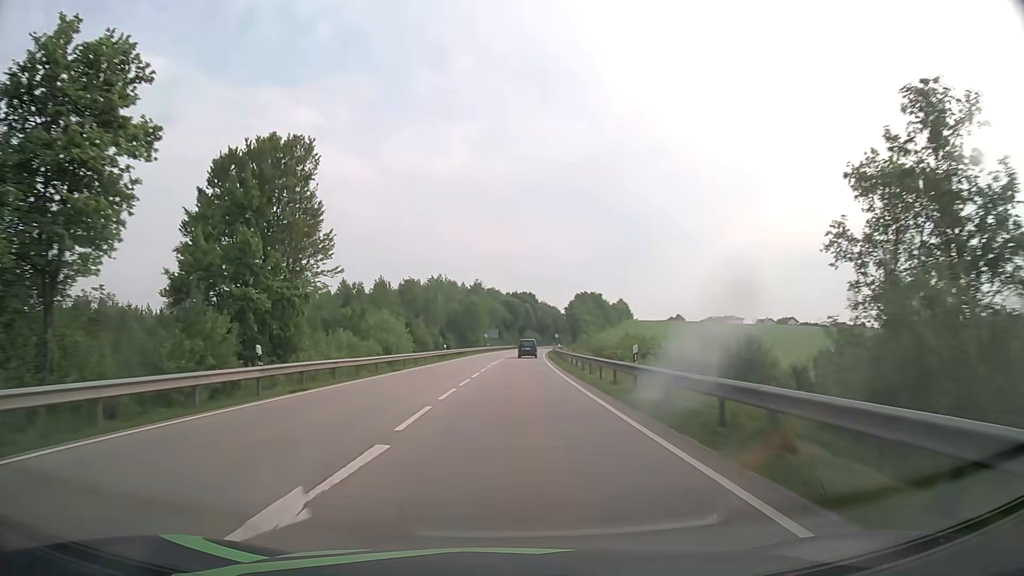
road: primary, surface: asphalt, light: Day
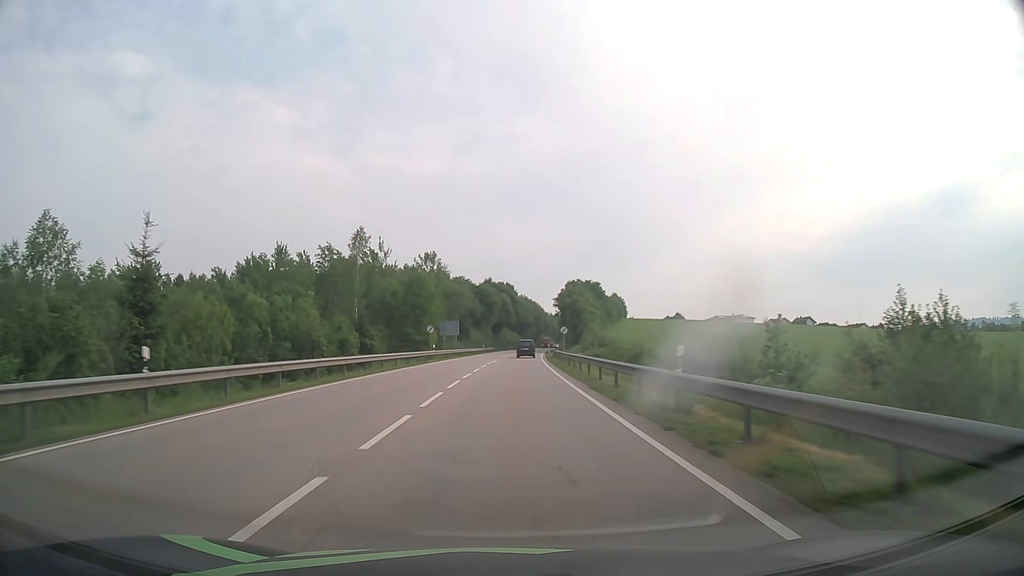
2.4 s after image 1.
(+1.0, +50.0) m; +2°
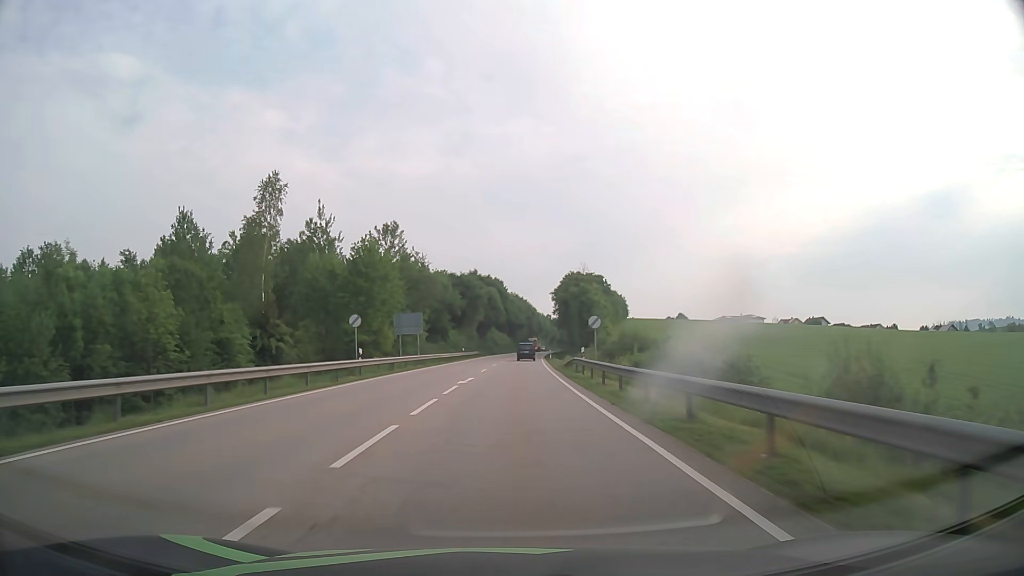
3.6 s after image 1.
(+0.2, +25.2) m; +1°
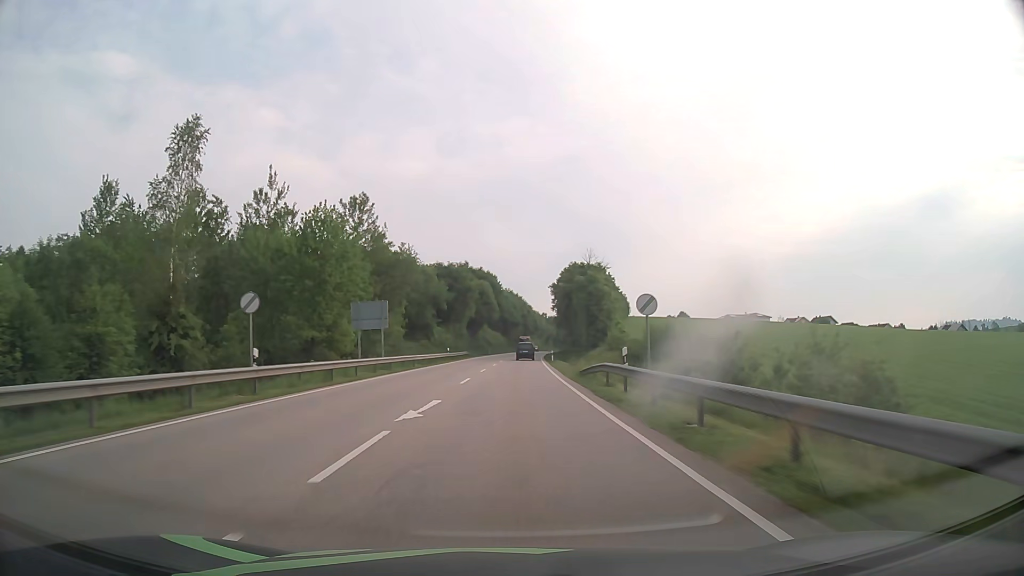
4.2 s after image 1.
(0.0, +12.9) m; 0°
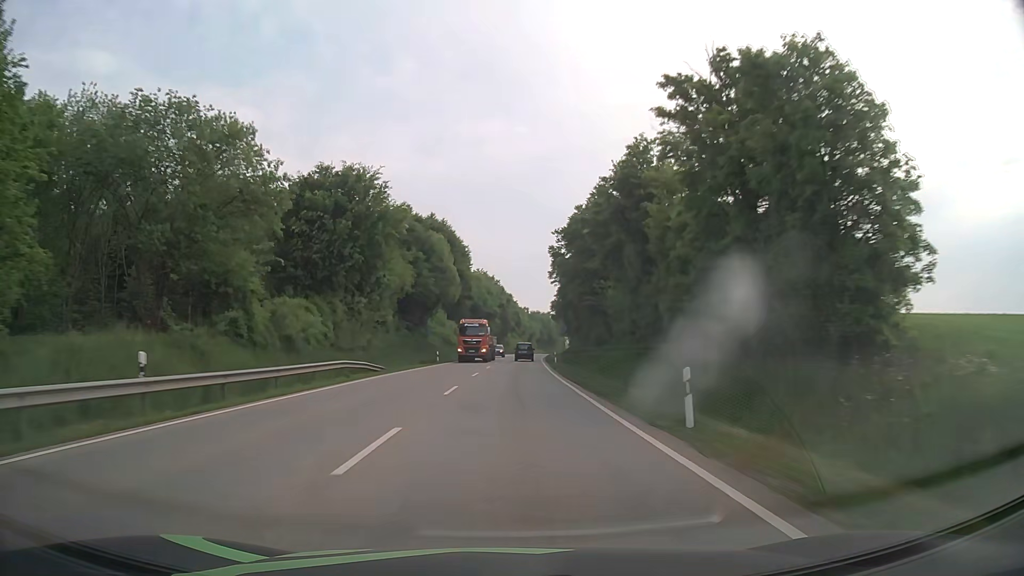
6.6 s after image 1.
(+0.9, +54.4) m; +2°
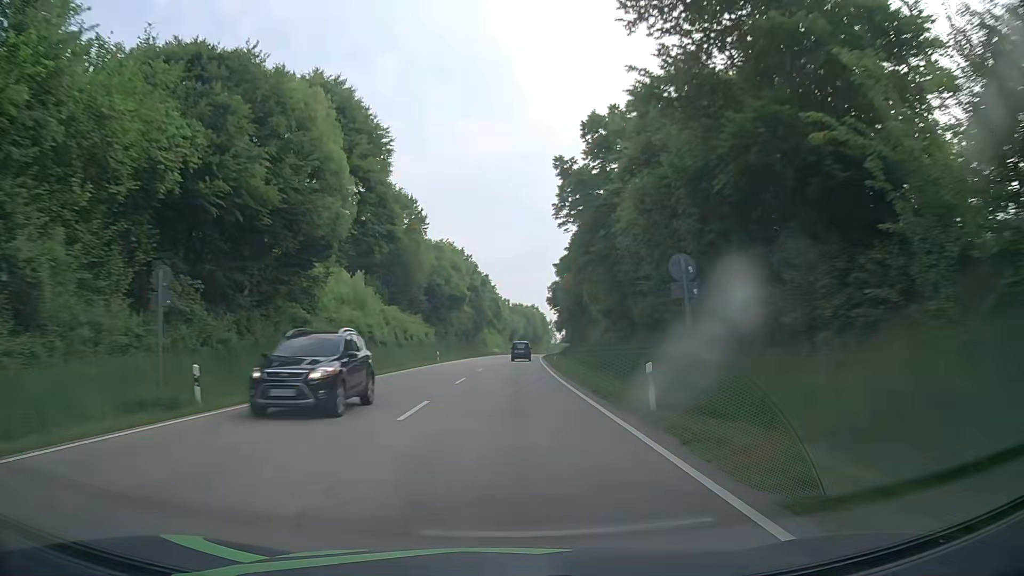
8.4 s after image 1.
(+0.8, +42.8) m; +2°
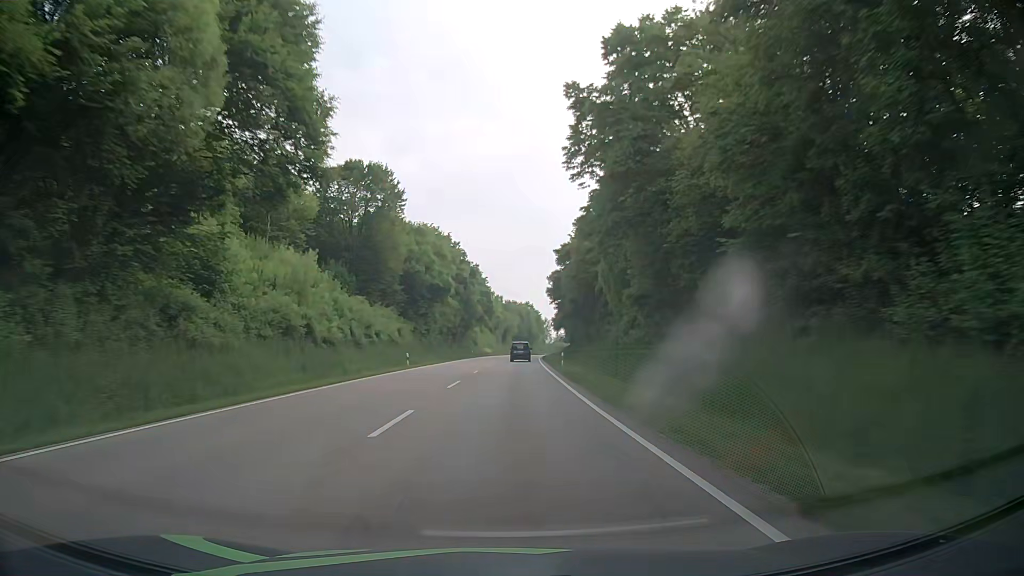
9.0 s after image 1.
(0.0, +14.3) m; +1°
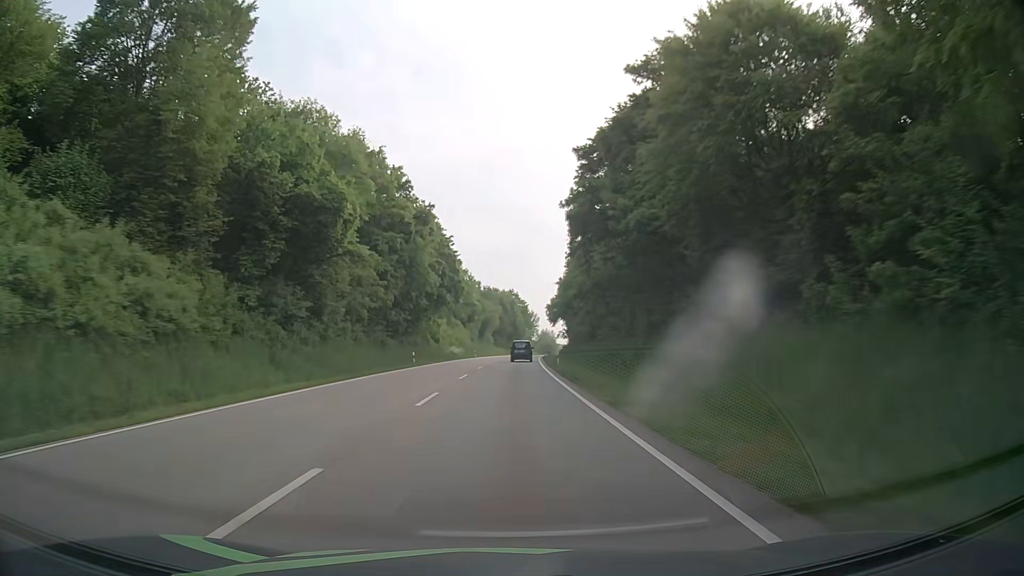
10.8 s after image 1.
(+0.5, +42.8) m; +1°
(0, +10) (0, +20) (0, +30) (+1, +40) (+1, +50) (+1, +60) (+2, +70) (+2, +80) (+3, +90) (+4, +100) m
